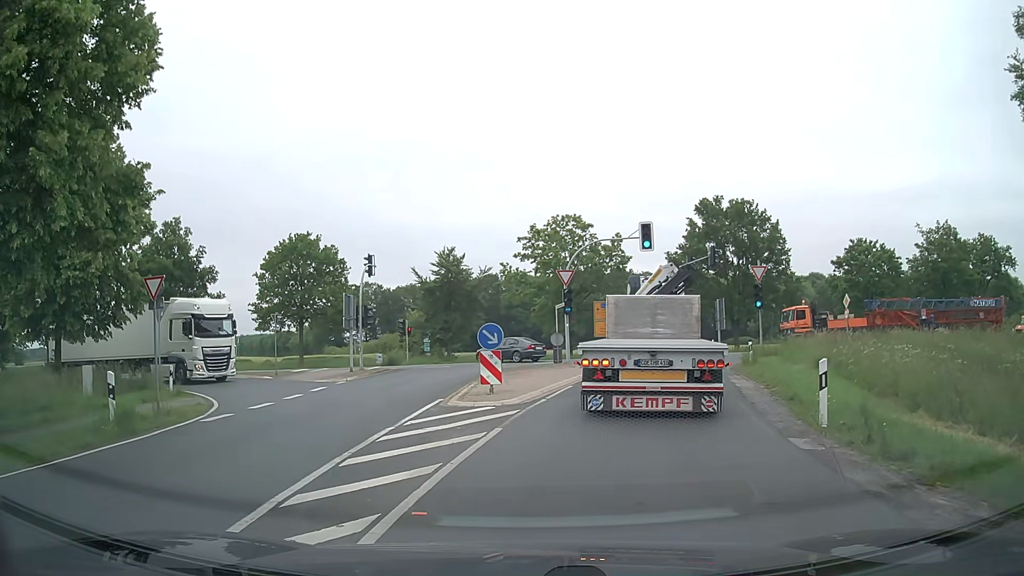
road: secondary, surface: asphalt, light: Day
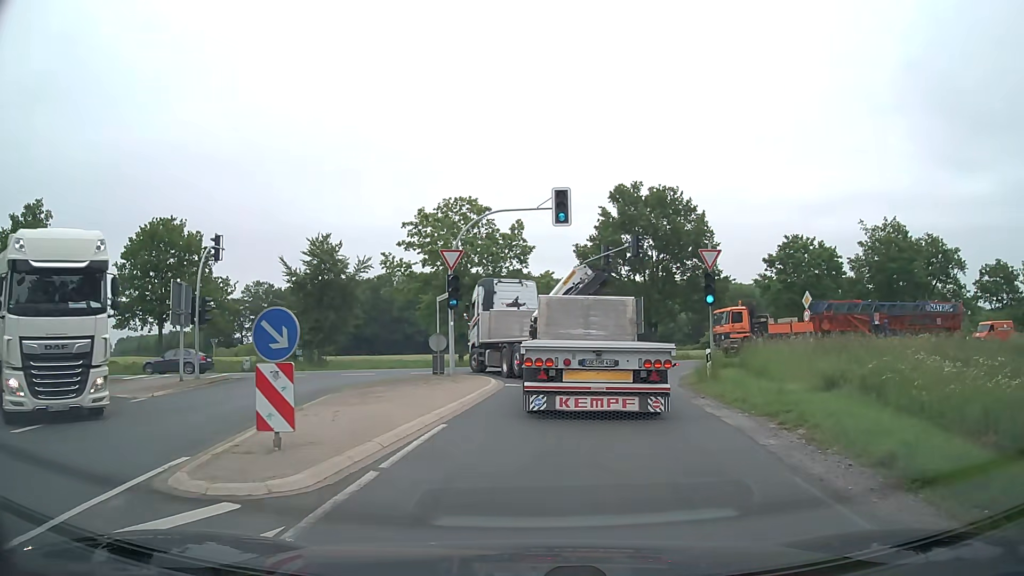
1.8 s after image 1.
(+0.7, +8.2) m; +10°
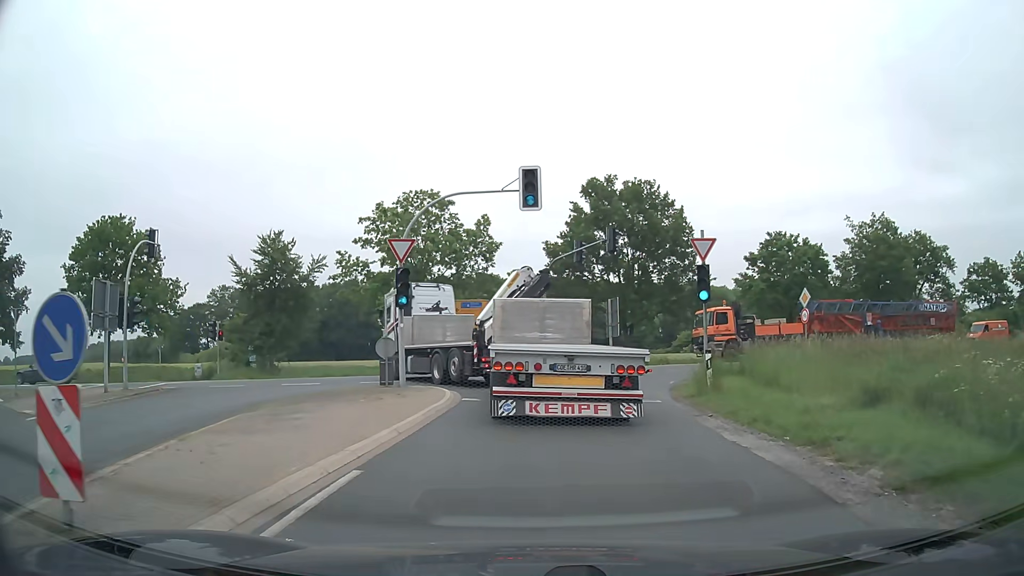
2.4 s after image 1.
(0.0, +3.5) m; +1°
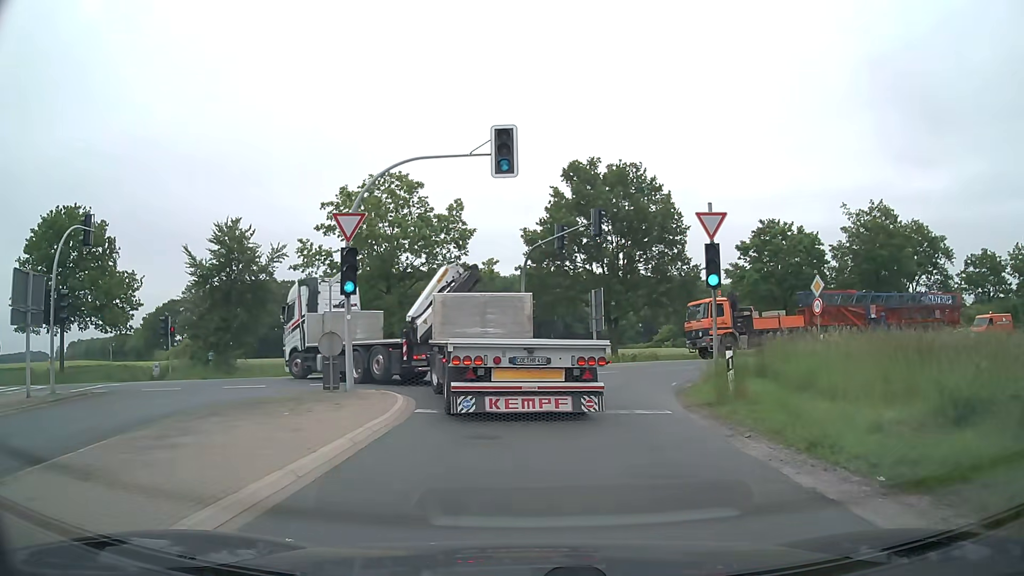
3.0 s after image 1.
(+0.1, +3.5) m; +1°
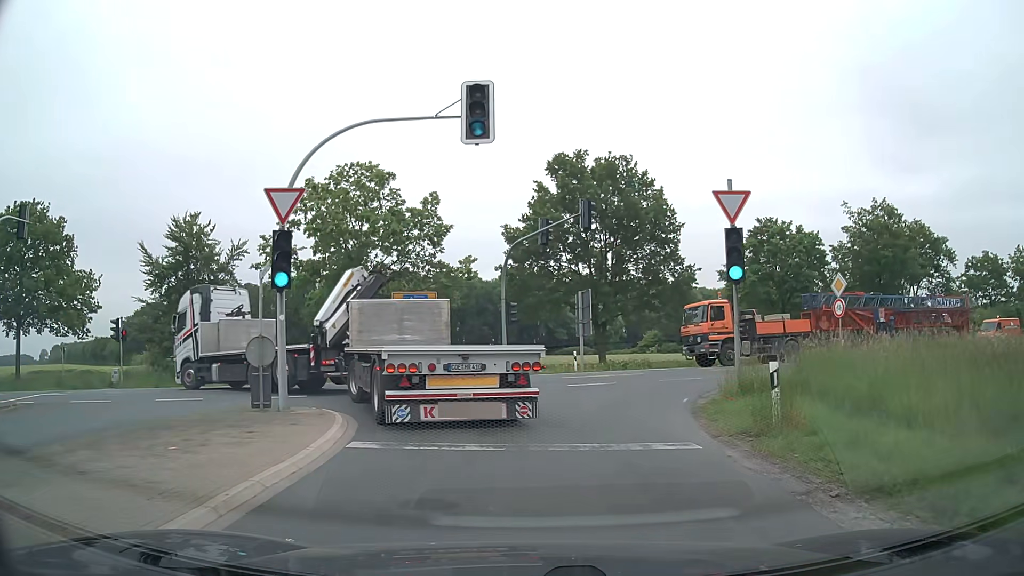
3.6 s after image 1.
(+0.1, +3.4) m; +2°
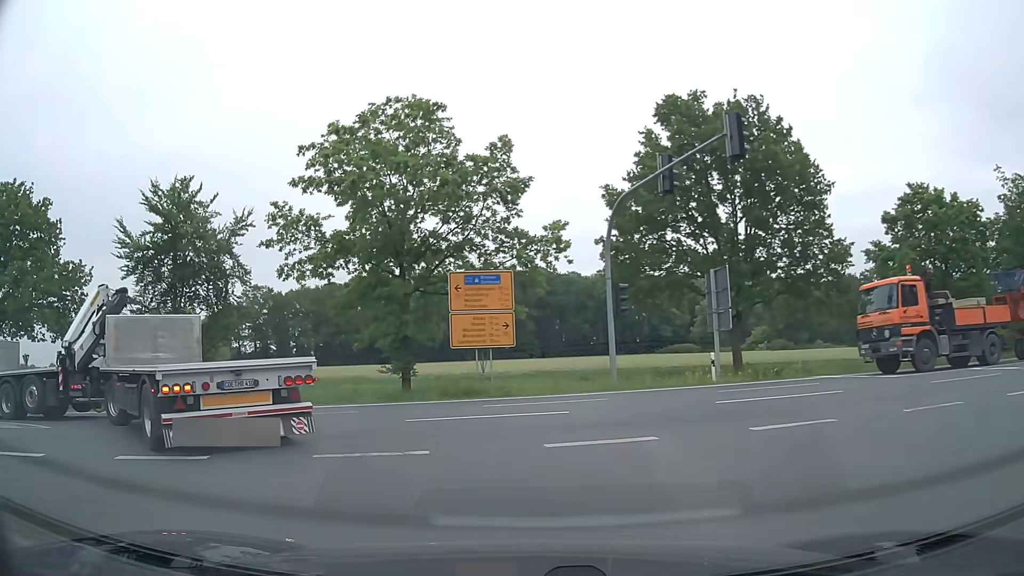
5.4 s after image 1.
(-0.3, +10.5) m; -8°
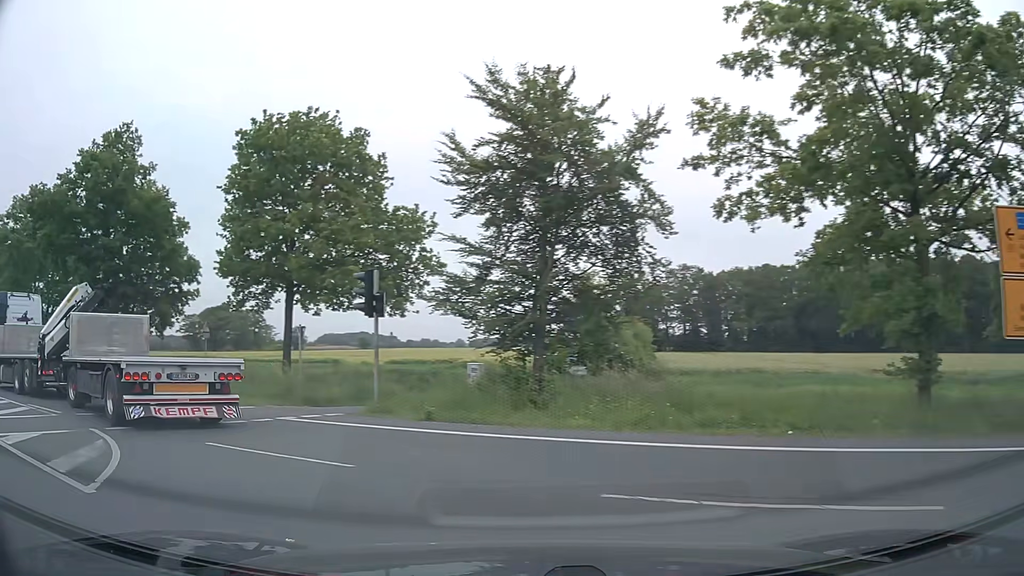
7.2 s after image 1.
(-3.1, +10.1) m; -37°
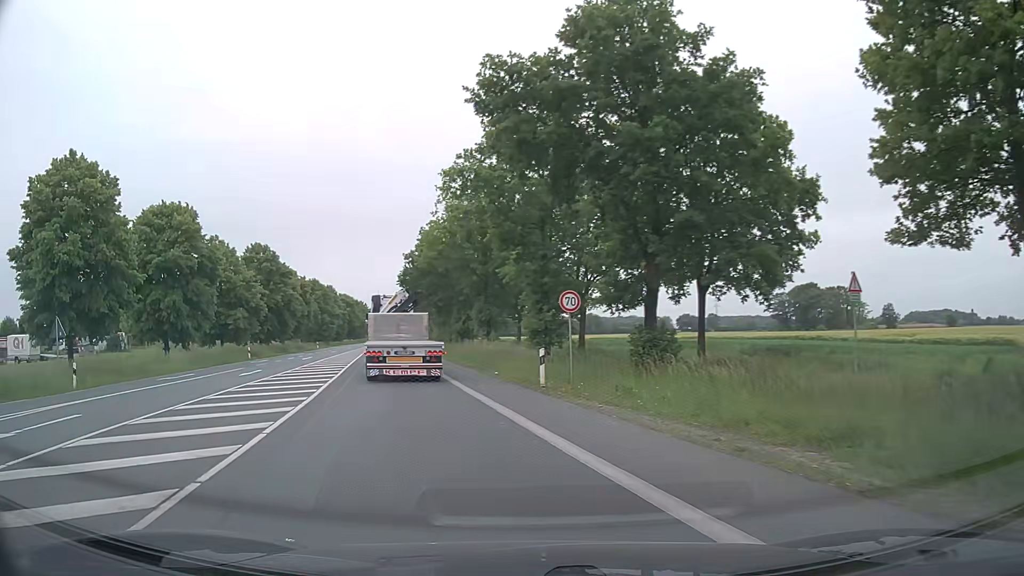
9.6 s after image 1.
(-7.3, +13.9) m; -50°
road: primary
(-1, +10) (-3, +20) (-5, +29) (-7, +39) (-9, +49) (-12, +59) (-14, +69) (-16, +78) (-18, +88) (-20, +98) m
